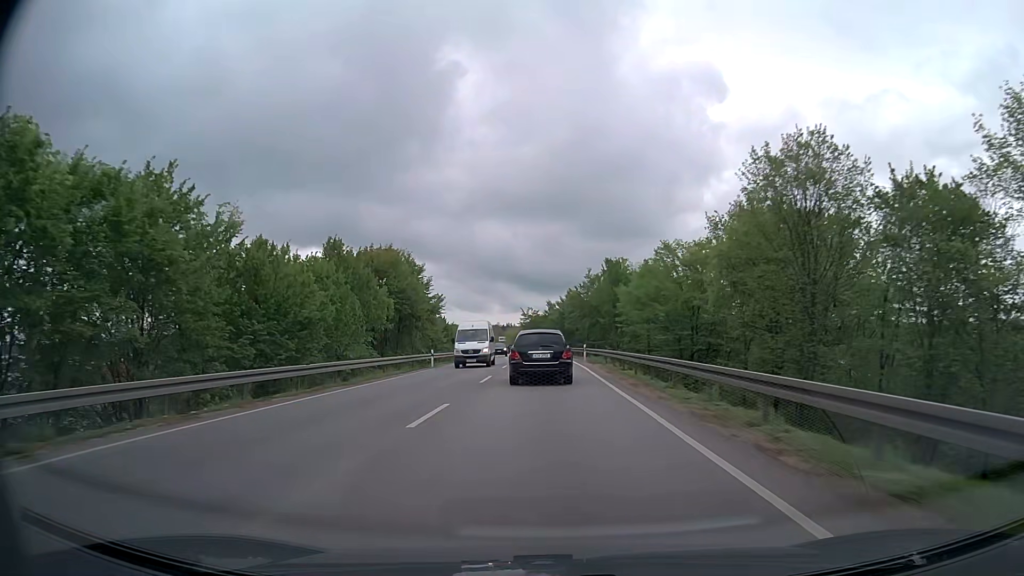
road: primary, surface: asphalt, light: Day
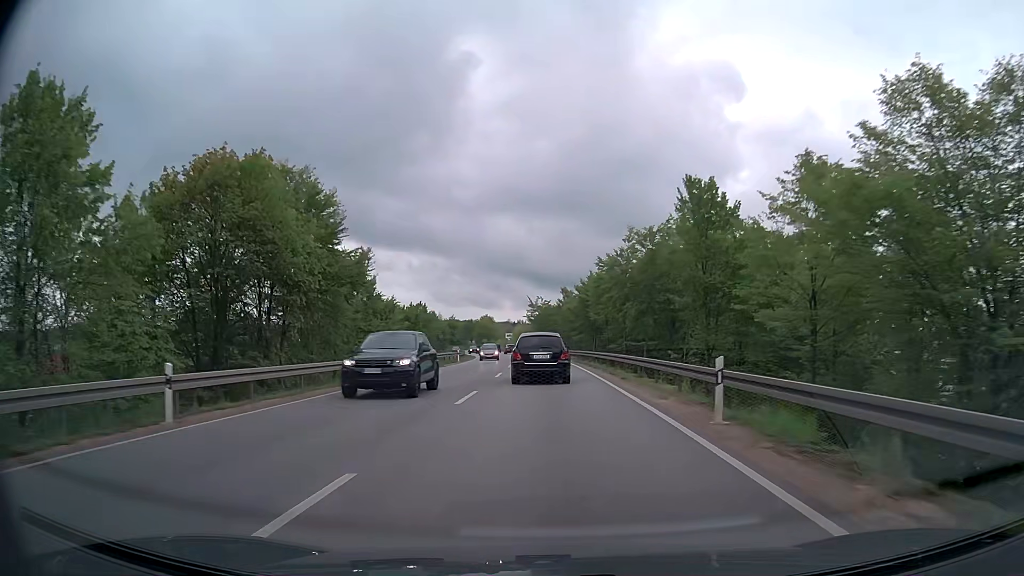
(-0.1, +31.8) m; -1°
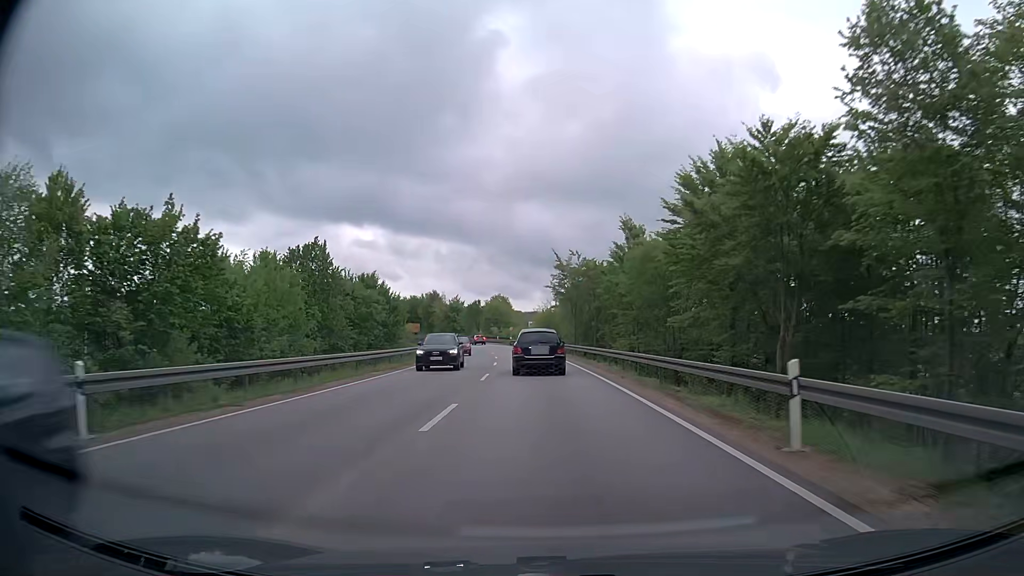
(-0.7, +53.2) m; -2°
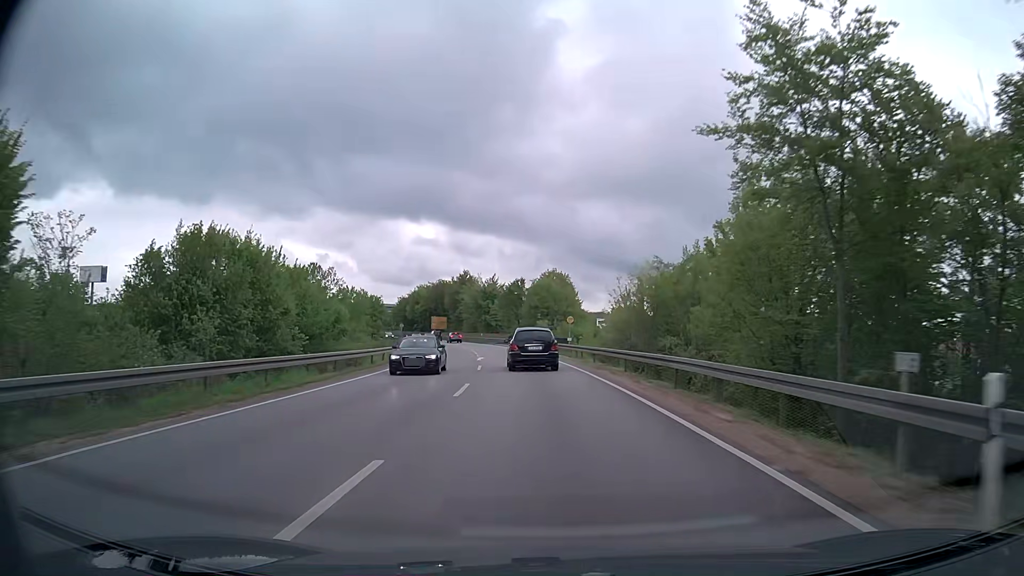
(-2.0, +54.7) m; -5°
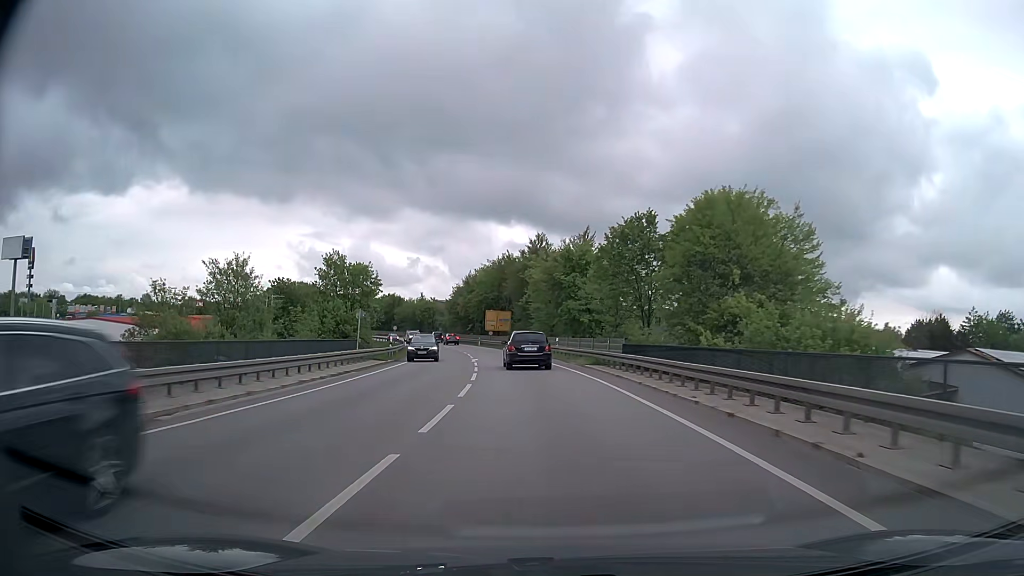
(-3.5, +53.6) m; -8°
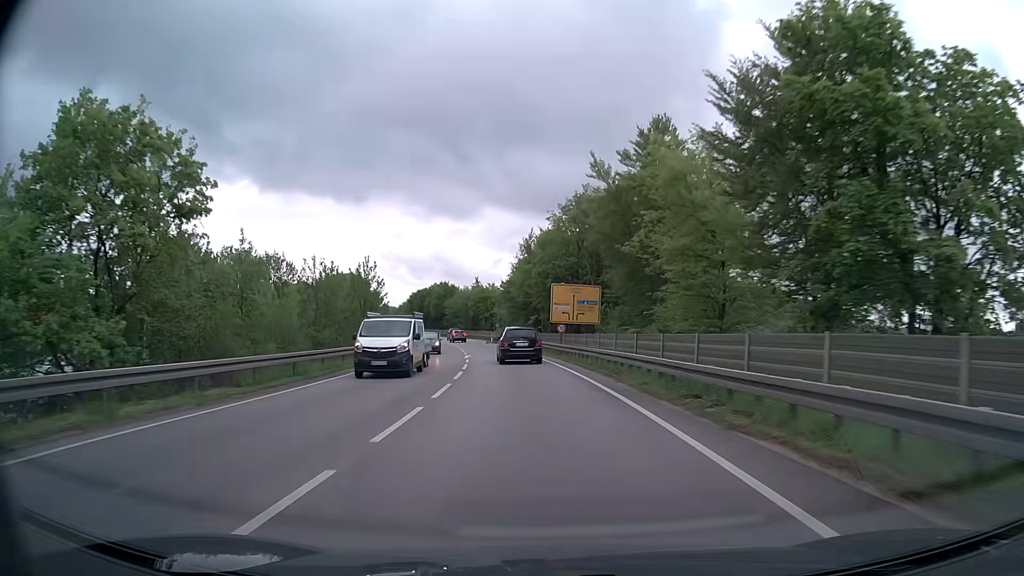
(-2.4, +43.4) m; -7°
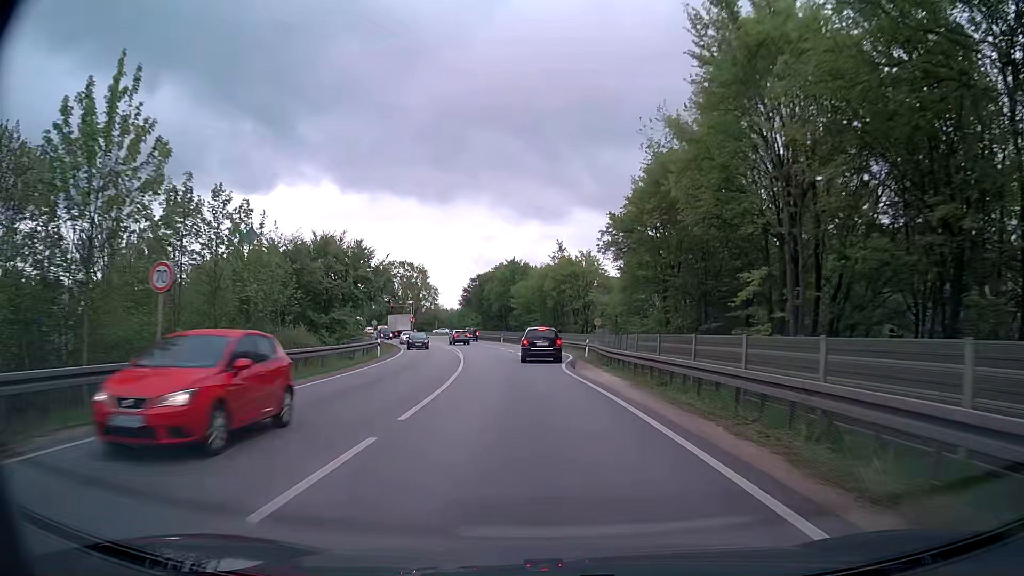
(-4.2, +51.8) m; -8°
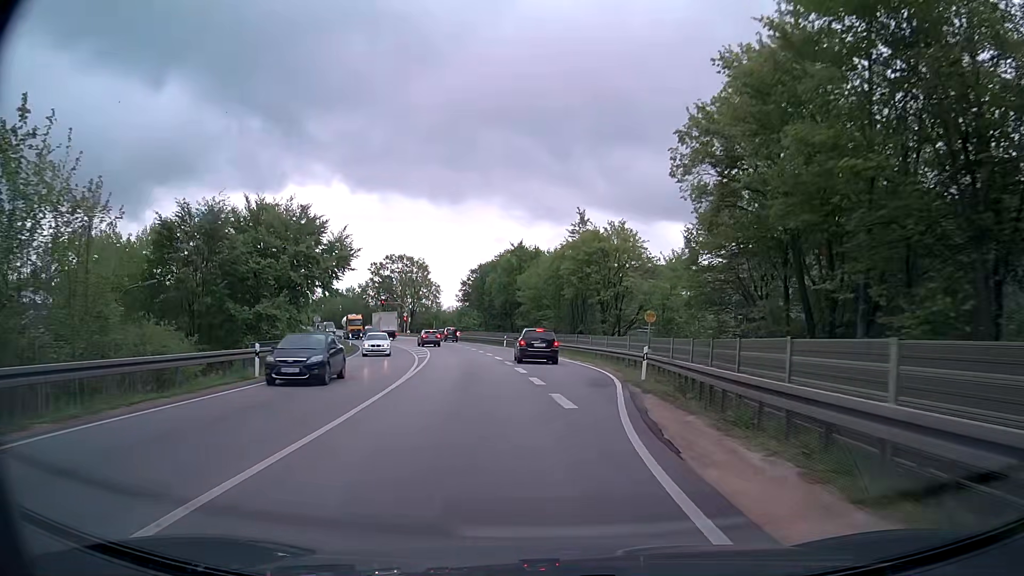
(-0.2, +19.3) m; -1°
(0, +10) (0, +20) (-1, +30) (-2, +40) (-3, +50) (-5, +60) (-7, +69) (-9, +79) (-12, +89) (-15, +98) m
